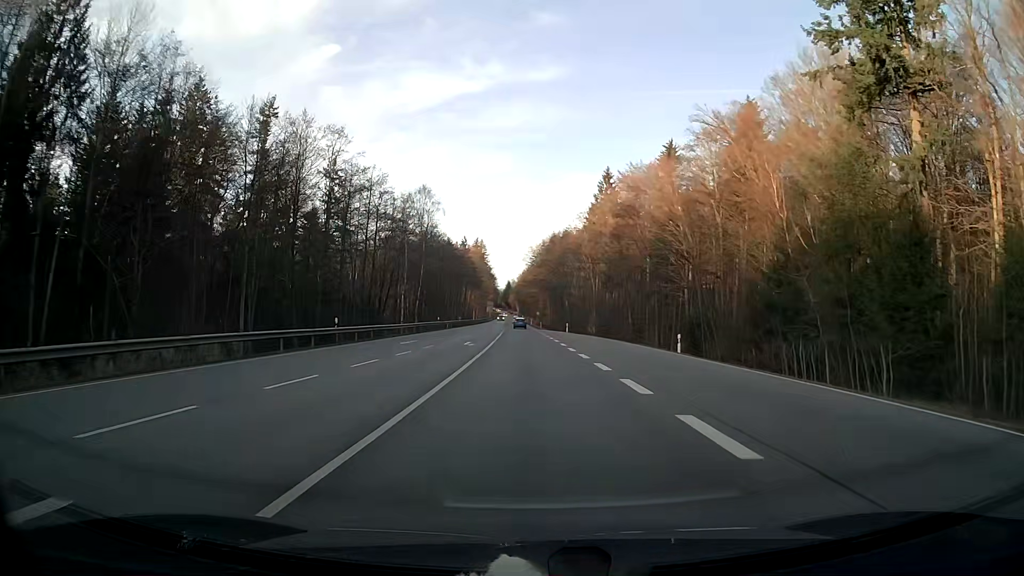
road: secondary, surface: asphalt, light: Day
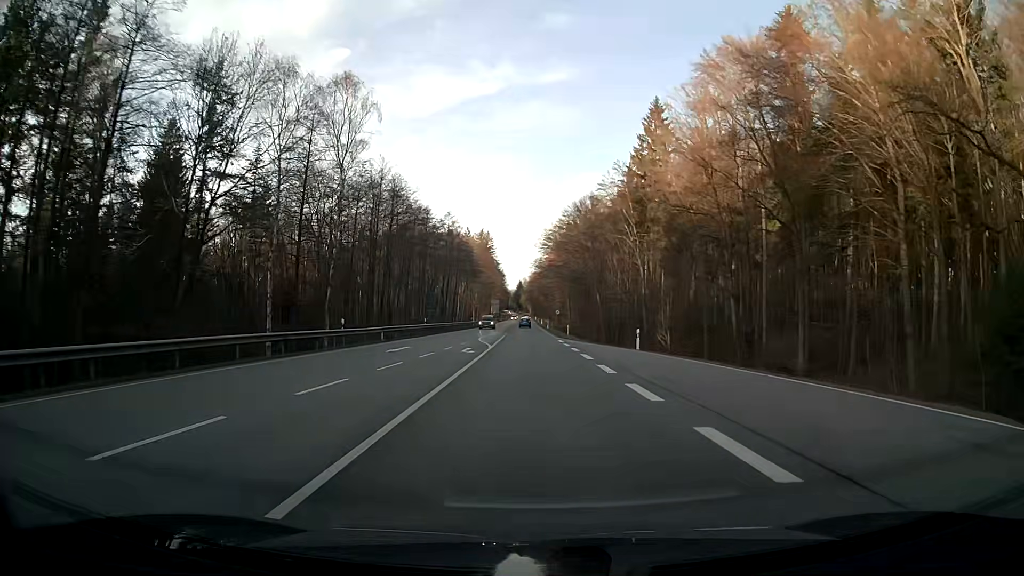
(-0.5, +42.9) m; -1°
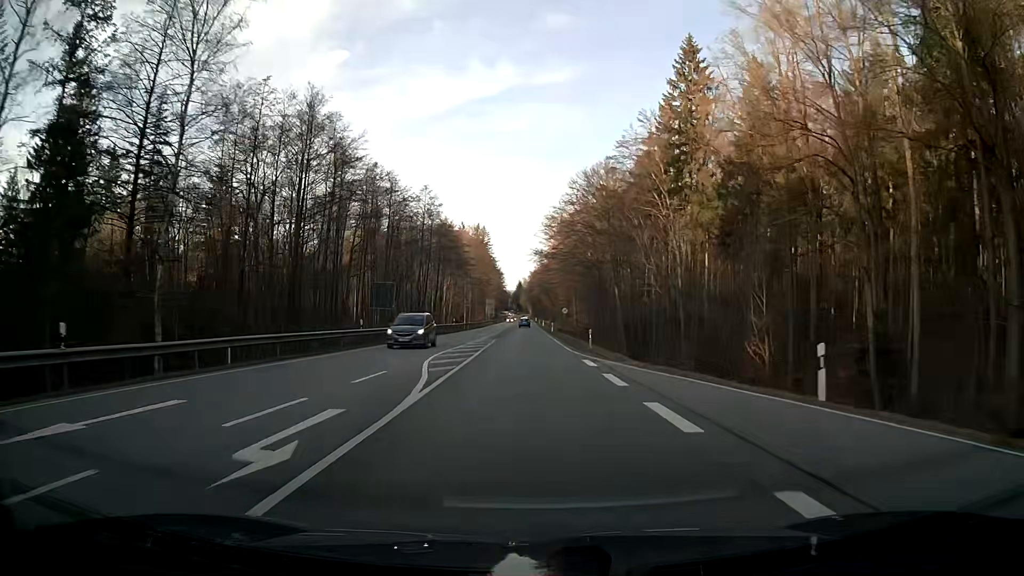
(0.0, +21.5) m; 0°
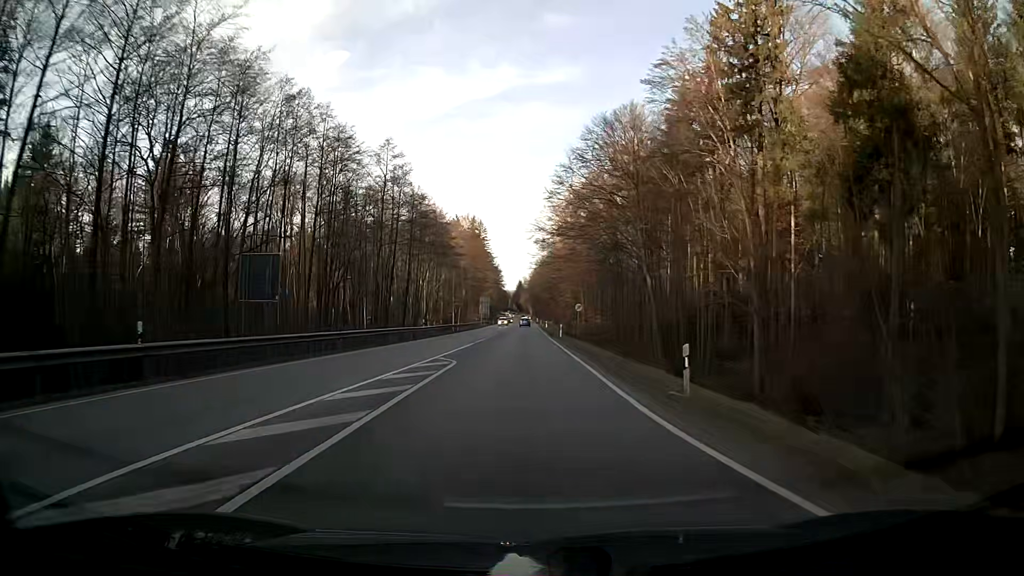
(-0.1, +21.4) m; 0°
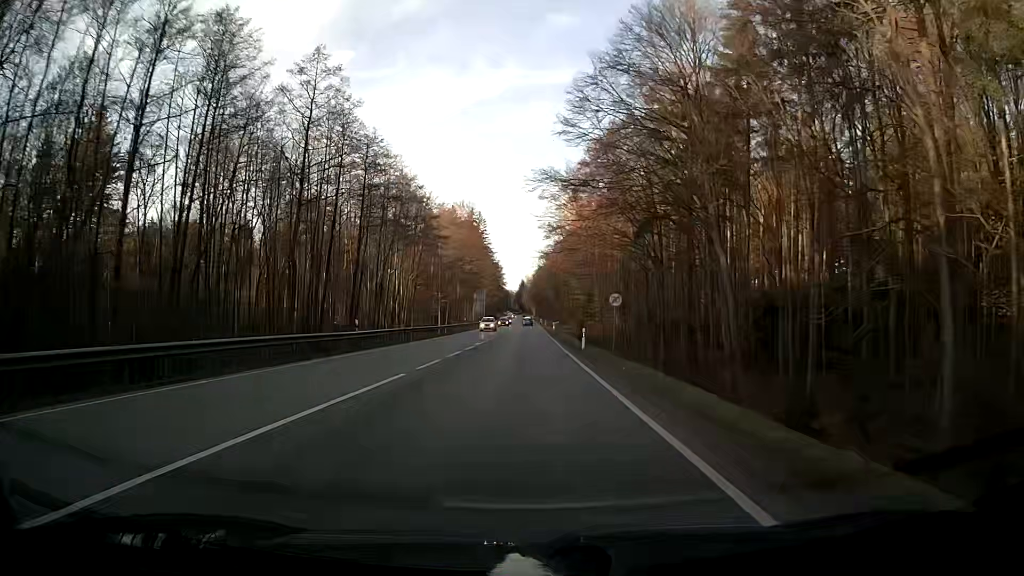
(0.0, +21.5) m; 0°
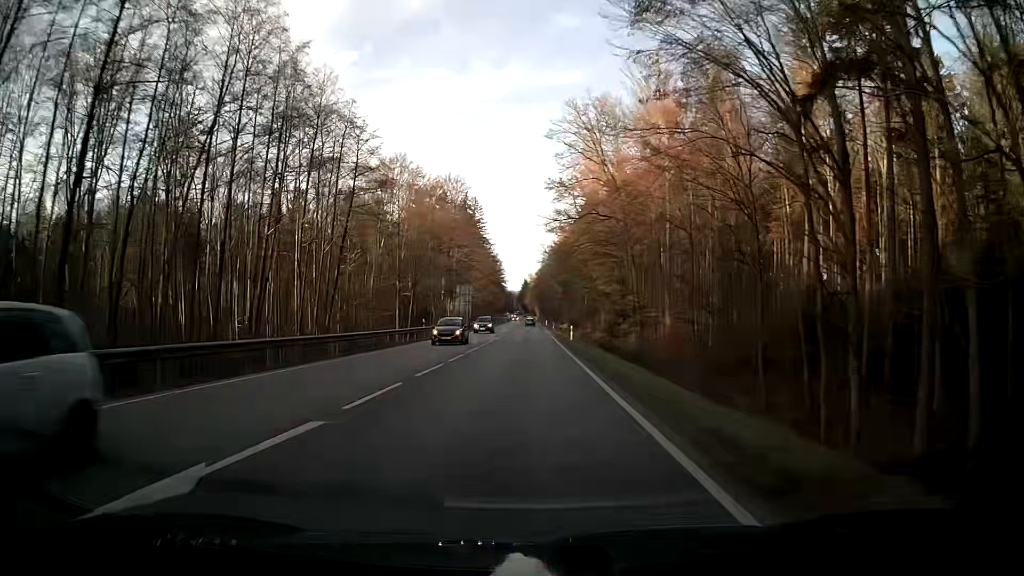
(-0.1, +32.2) m; 0°
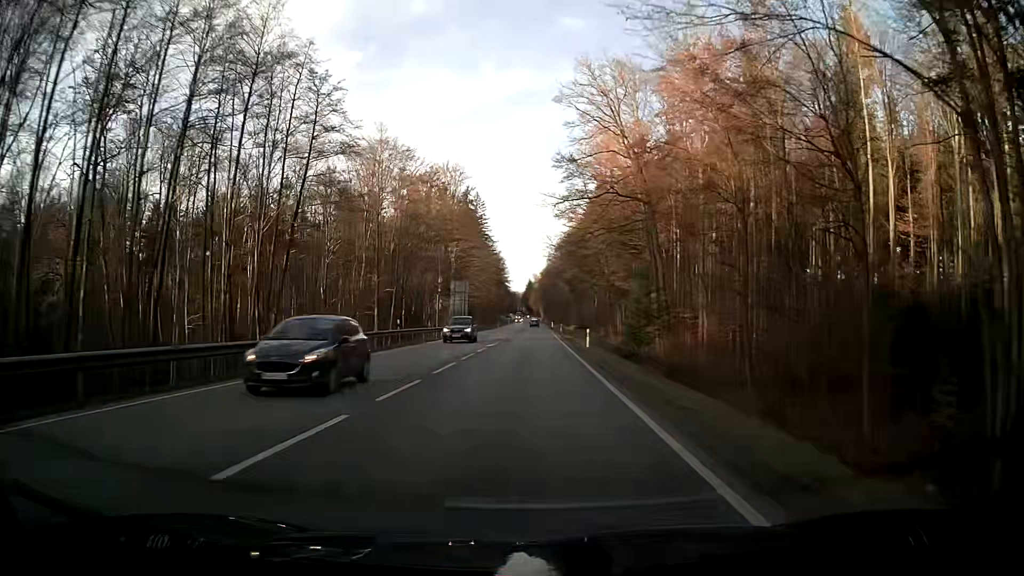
(0.0, +10.8) m; 0°
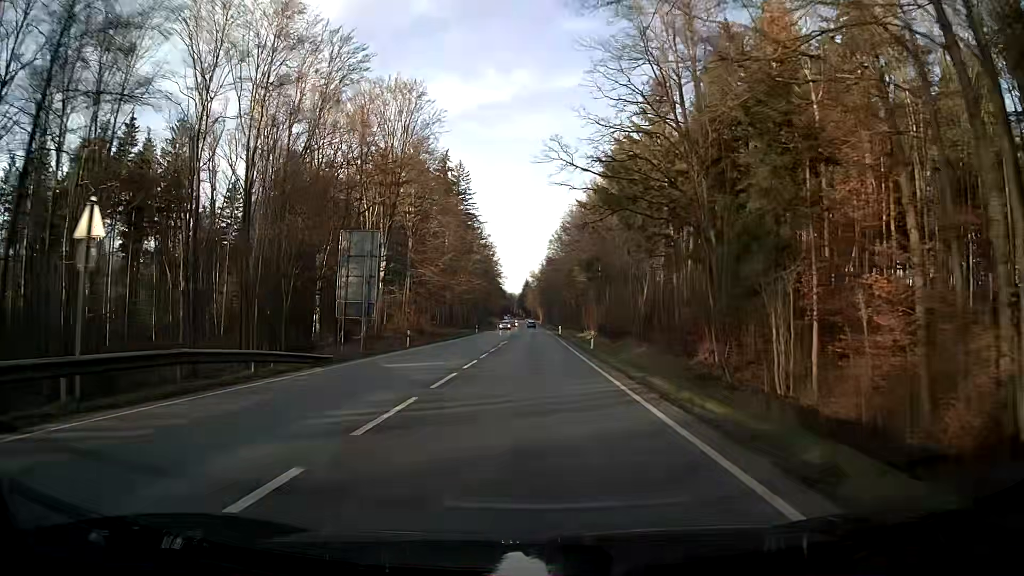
(0.0, +45.6) m; 0°
